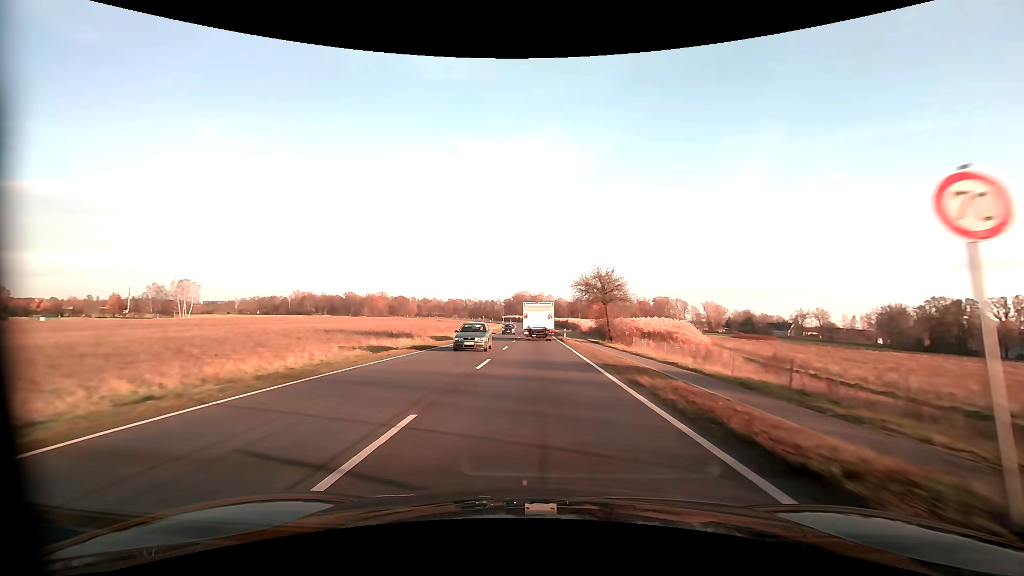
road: primary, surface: asphalt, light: Day
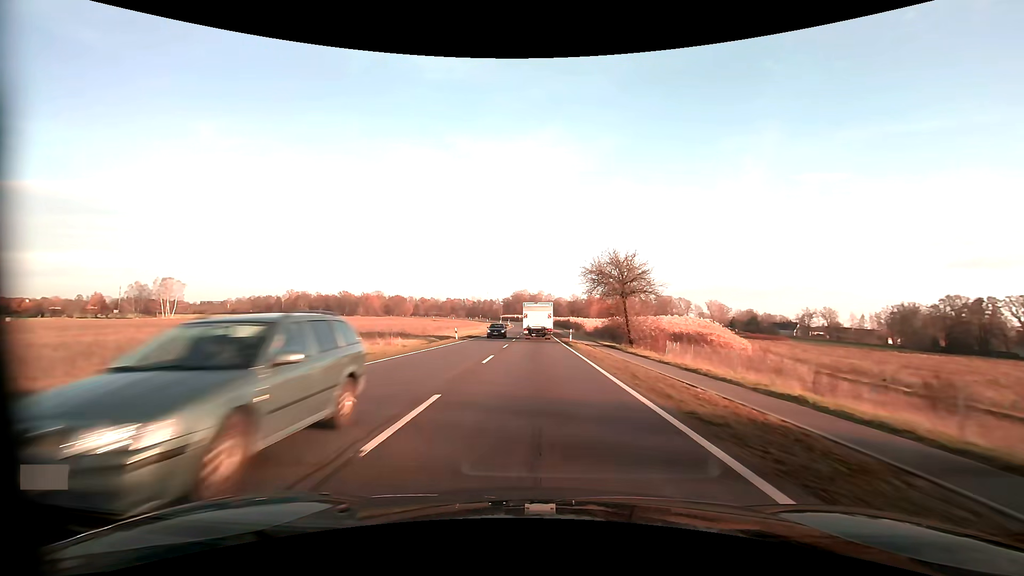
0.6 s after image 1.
(0.0, +10.0) m; 0°
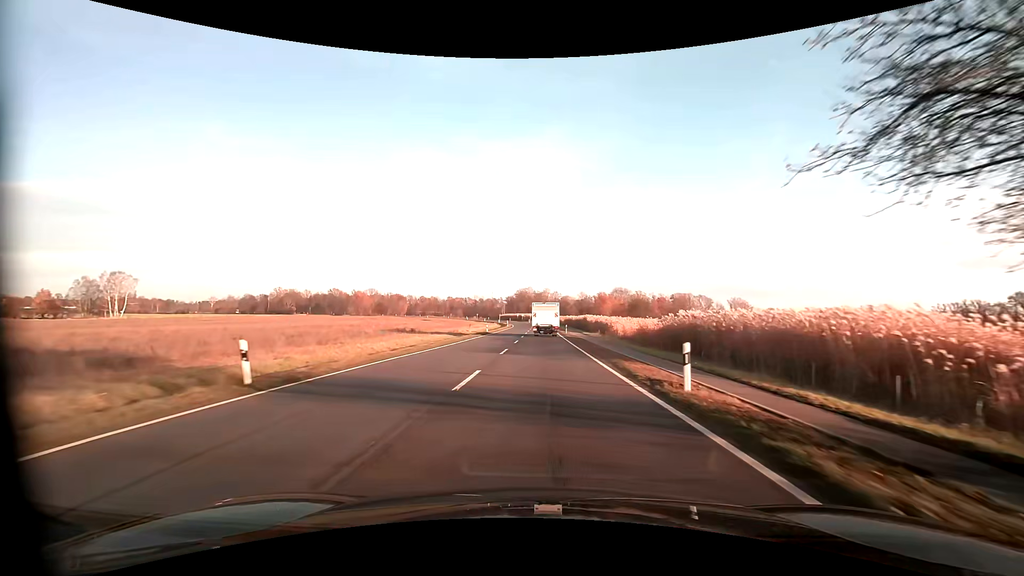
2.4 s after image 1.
(-0.2, +31.5) m; -1°
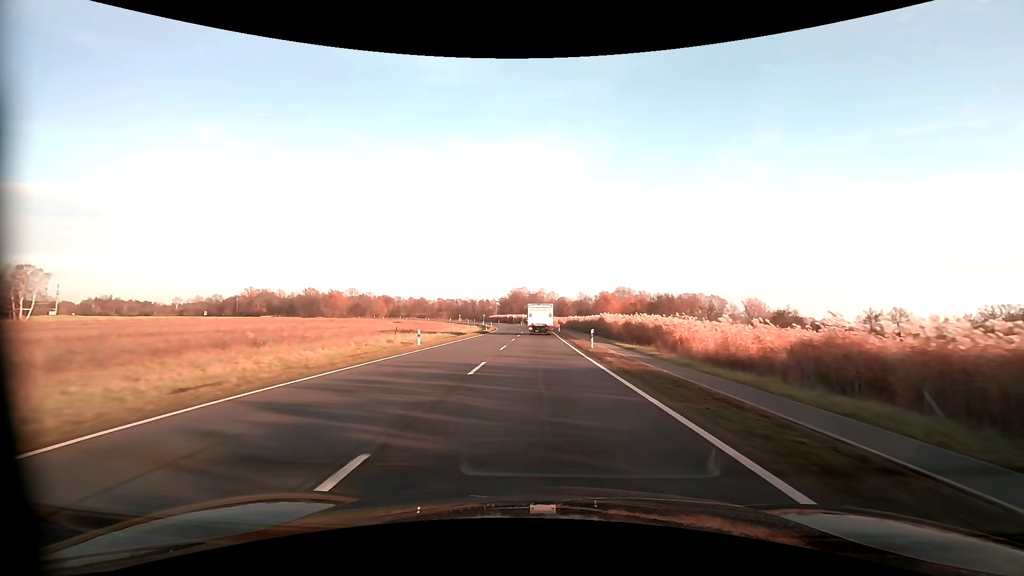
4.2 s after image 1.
(+0.3, +33.3) m; +1°
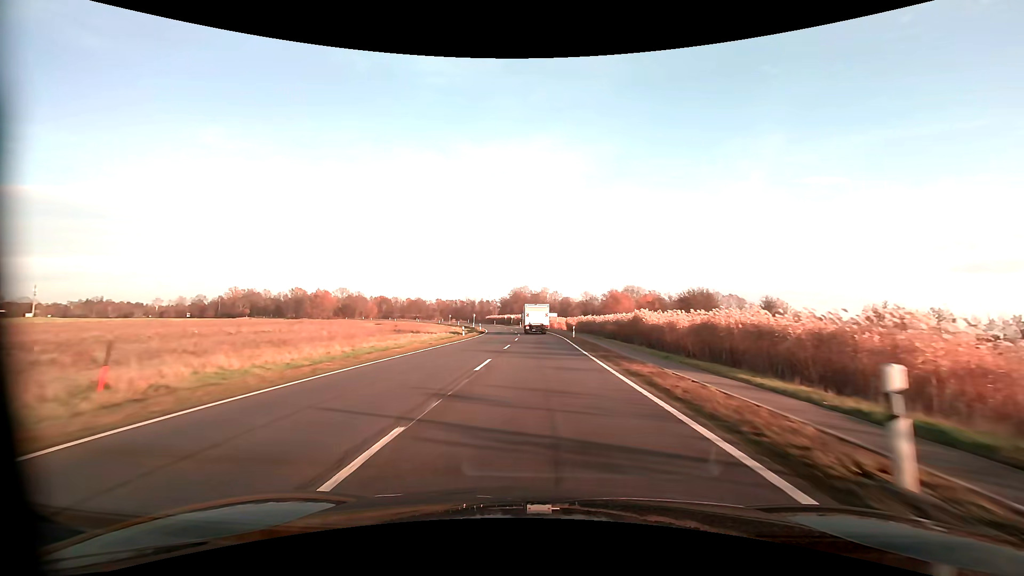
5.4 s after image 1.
(-0.1, +23.0) m; 0°
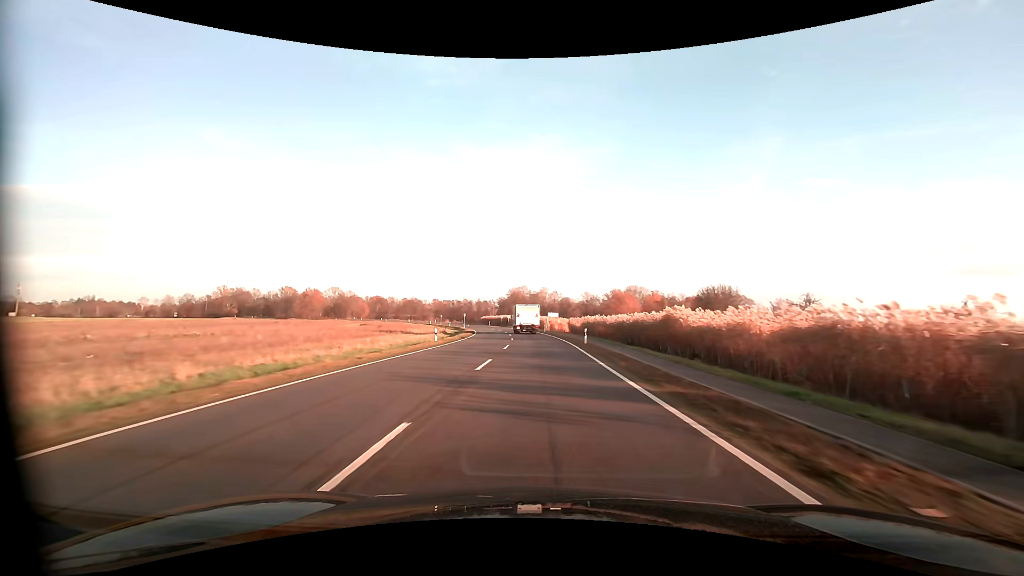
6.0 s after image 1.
(0.0, +11.7) m; 0°
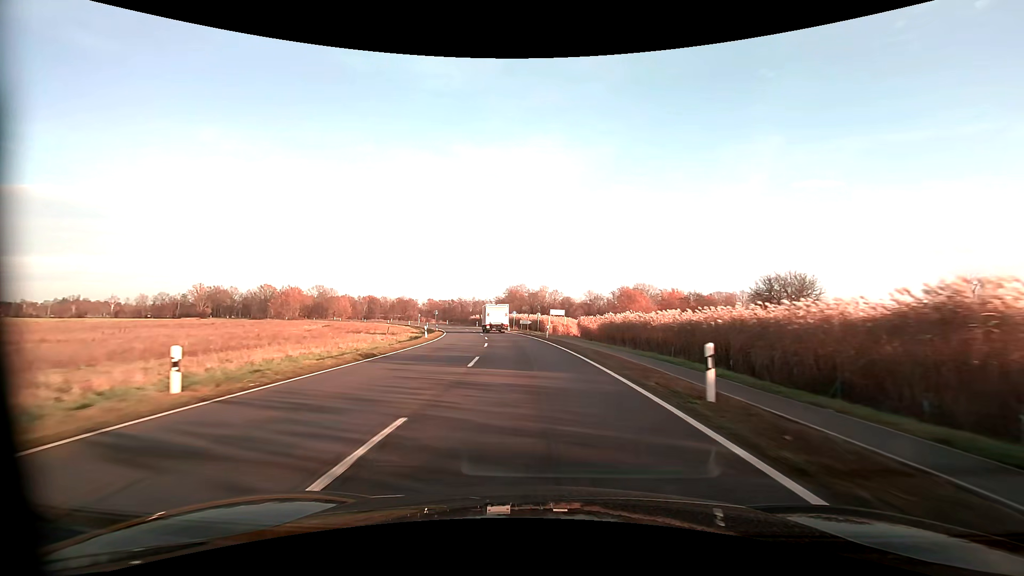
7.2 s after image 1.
(+0.1, +23.7) m; 0°
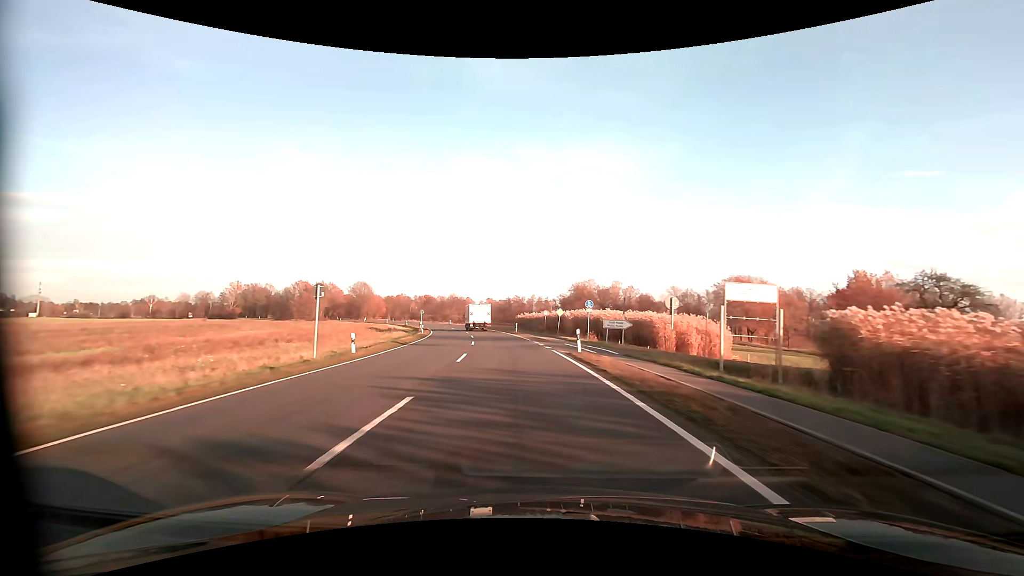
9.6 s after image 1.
(-2.6, +46.2) m; -7°
(0, +10) (-1, +20) (-2, +30) (-3, +40) (-5, +50) (-7, +60) (-9, +69) (-11, +79) (-14, +89) (-17, +98) m
